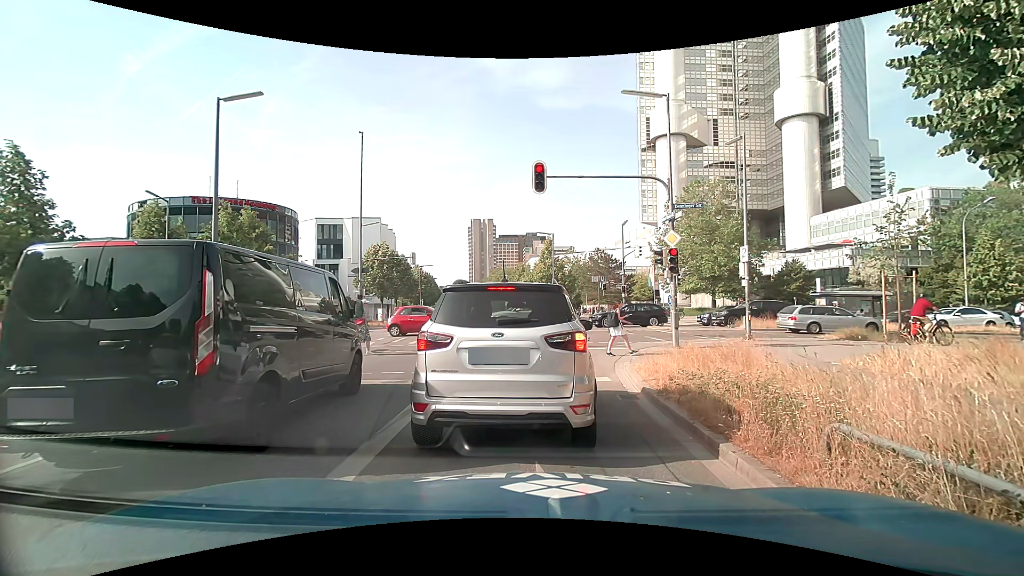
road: secondary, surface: asphalt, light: Day
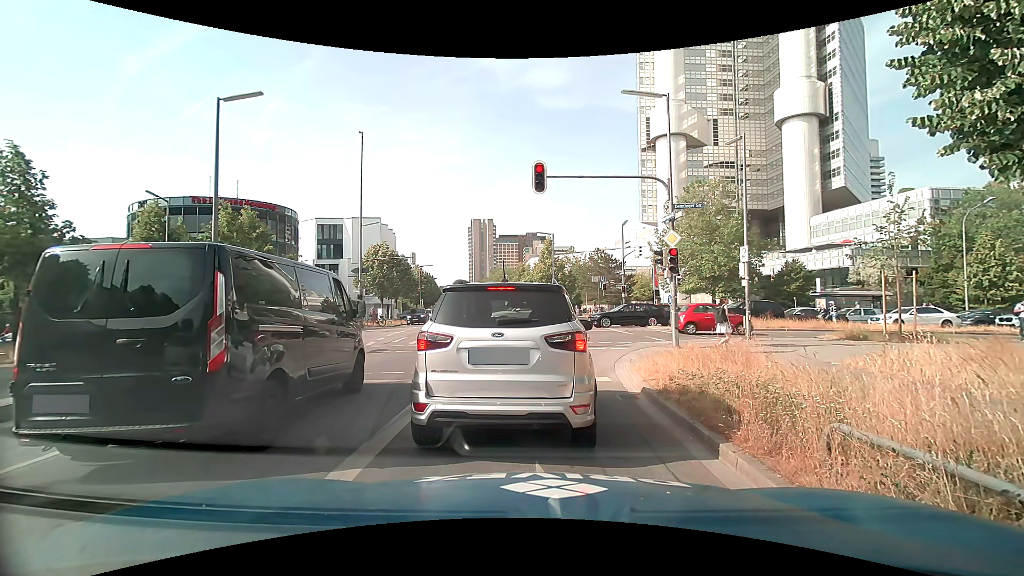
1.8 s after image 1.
(0.0, 0.0) m; 0°
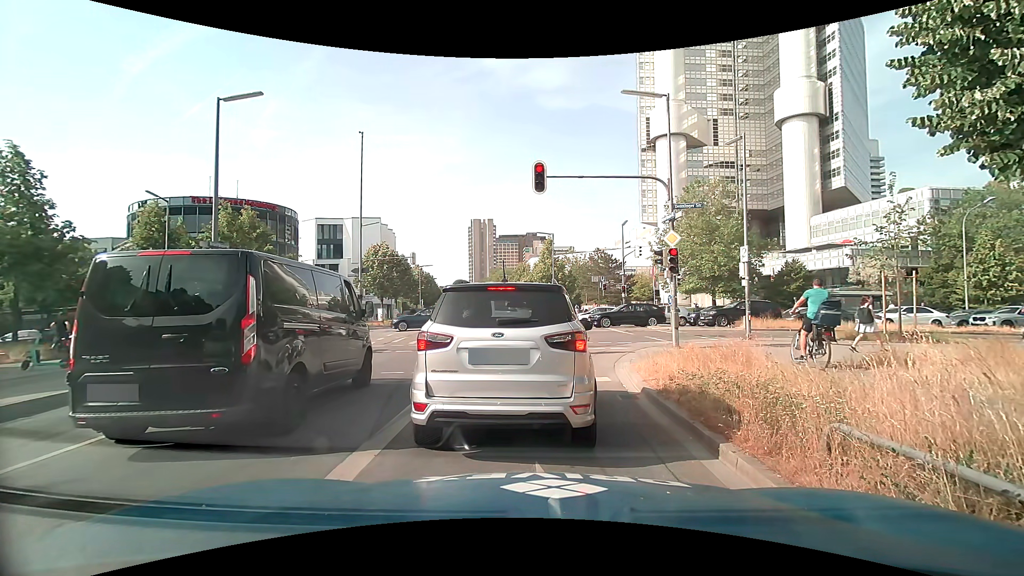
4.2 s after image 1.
(0.0, 0.0) m; 0°
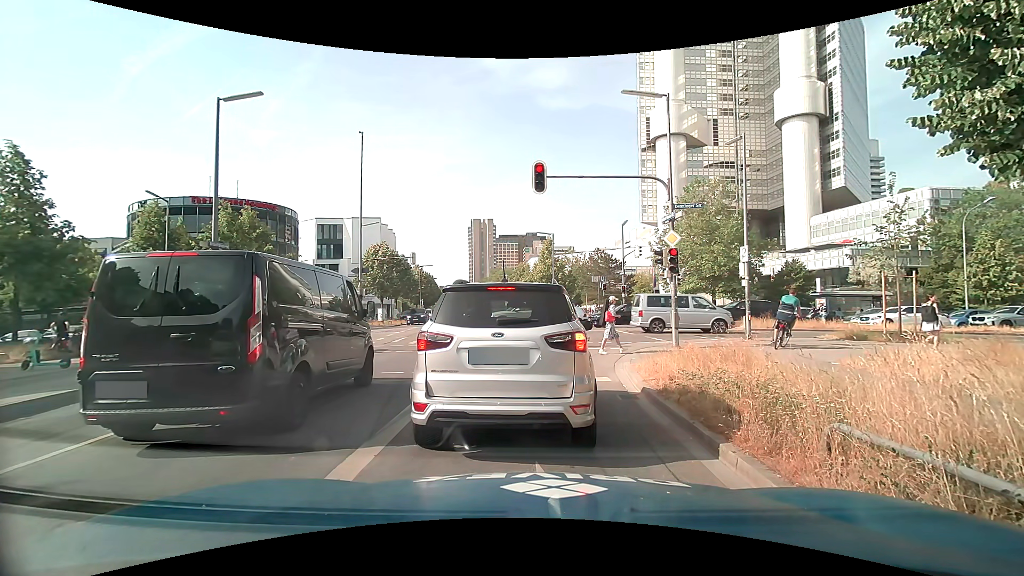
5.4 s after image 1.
(0.0, 0.0) m; 0°
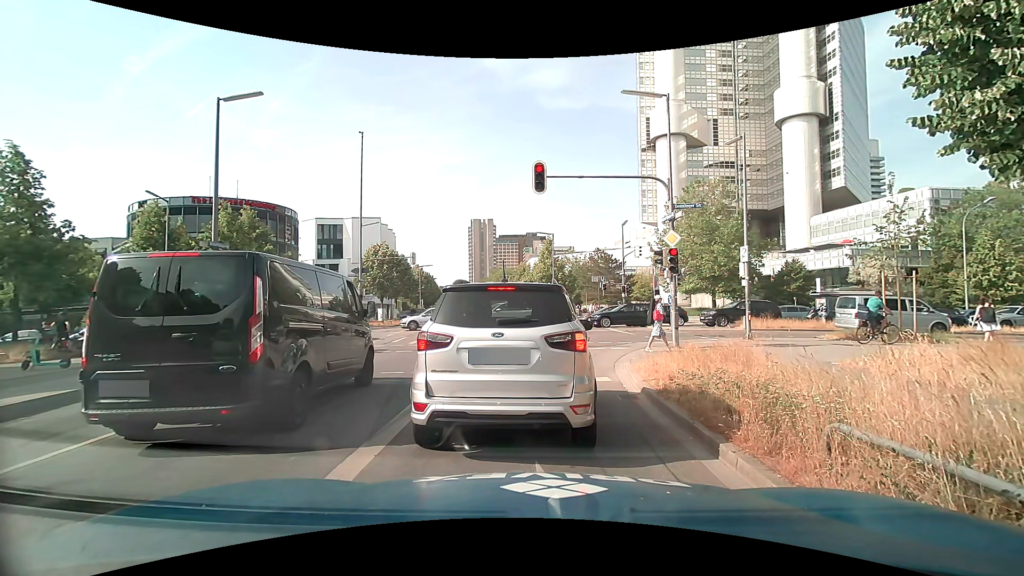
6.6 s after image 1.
(0.0, 0.0) m; 0°
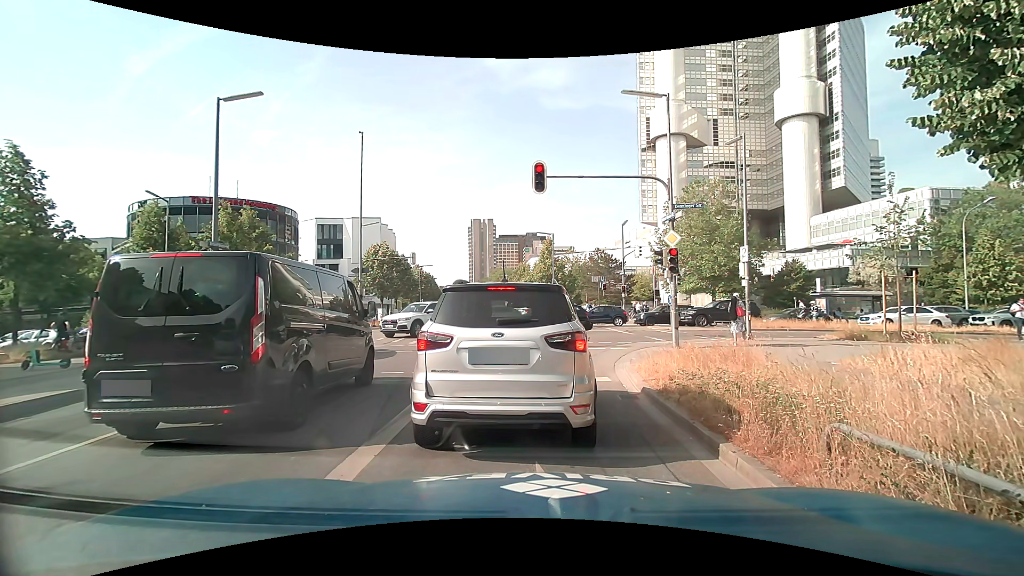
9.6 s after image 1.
(0.0, 0.0) m; 0°
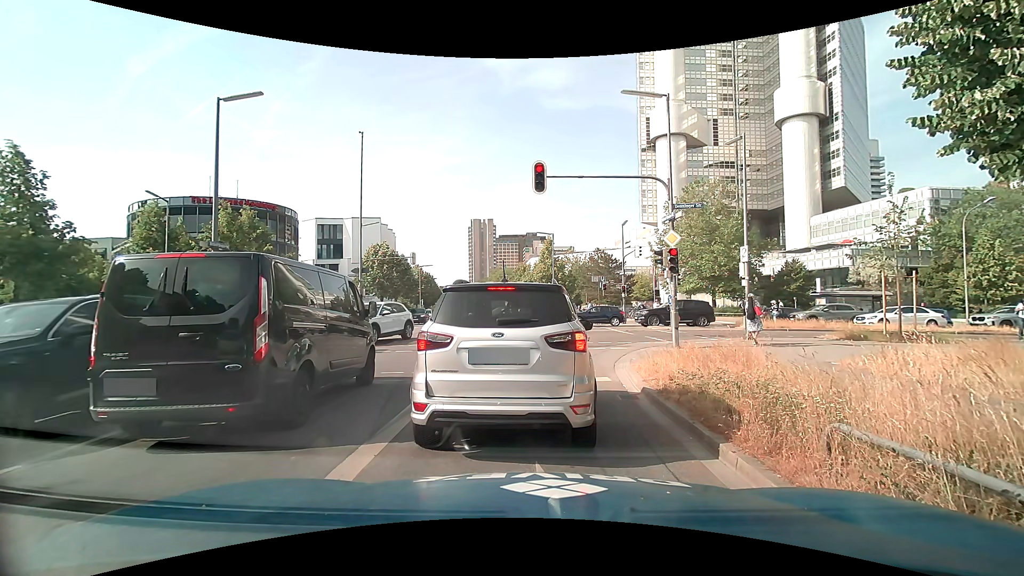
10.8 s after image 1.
(0.0, 0.0) m; 0°
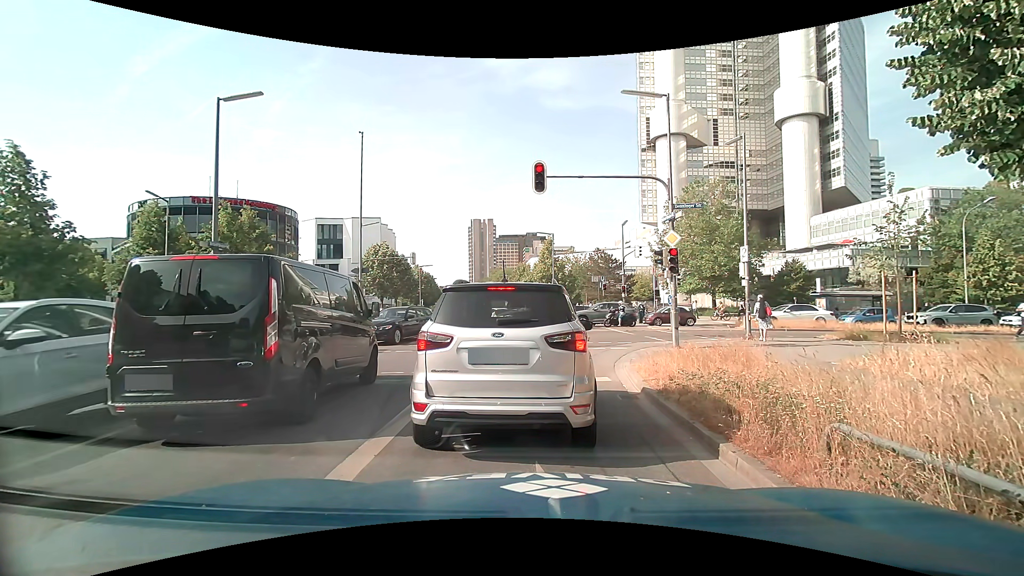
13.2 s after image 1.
(0.0, 0.0) m; 0°
